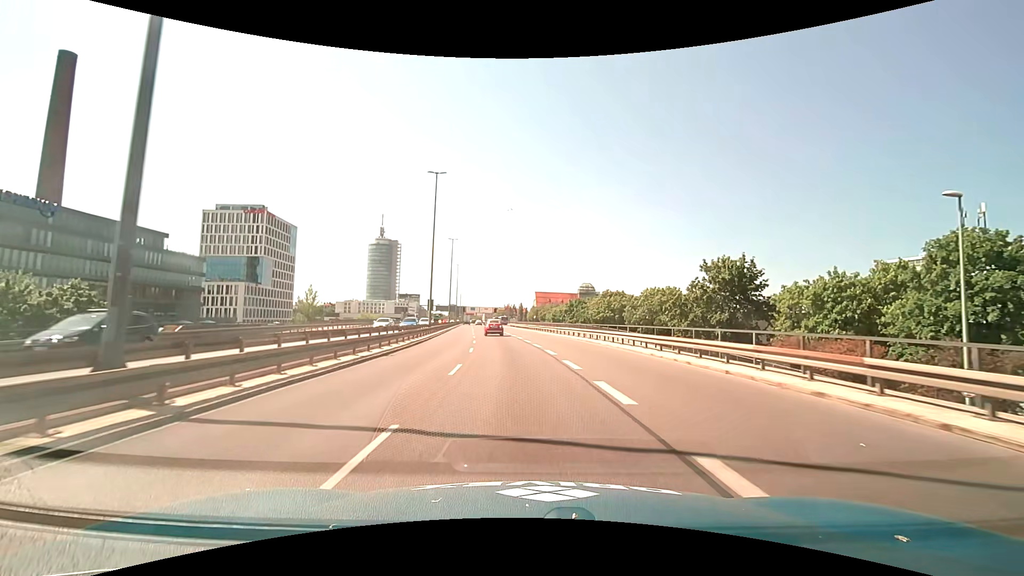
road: trunk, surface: asphalt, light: Day
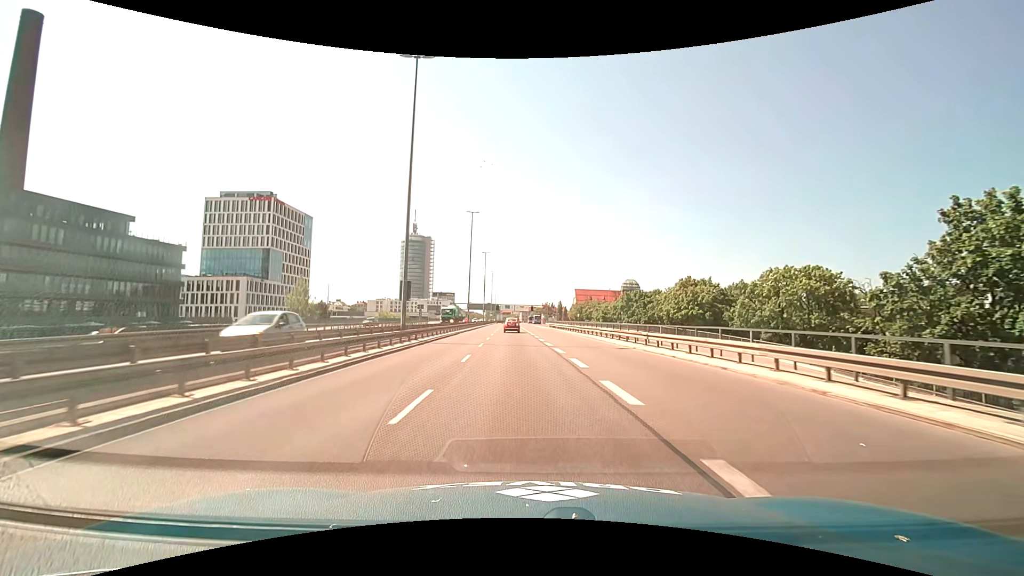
(-0.9, +24.1) m; -4°
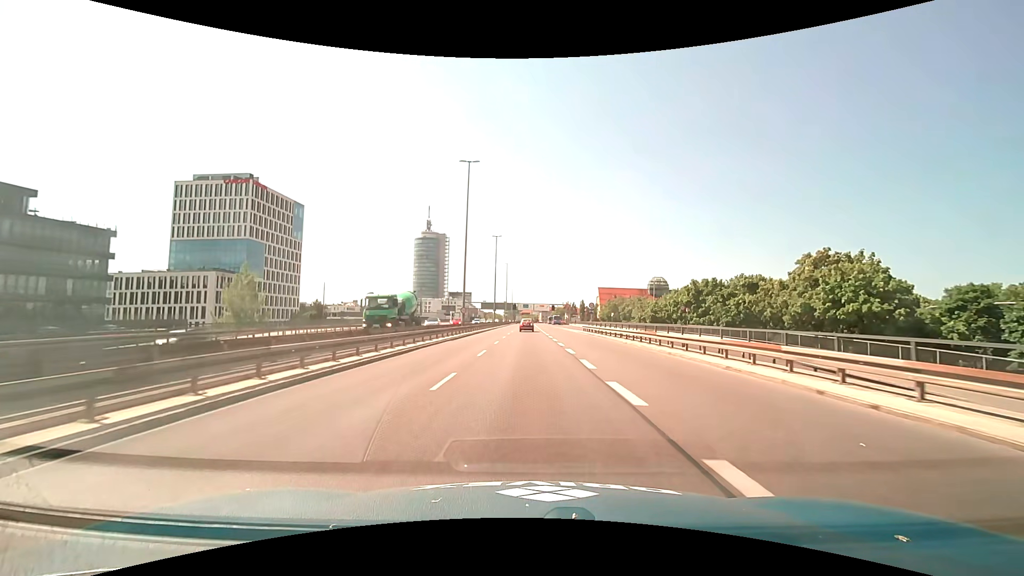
(-0.5, +24.0) m; -2°
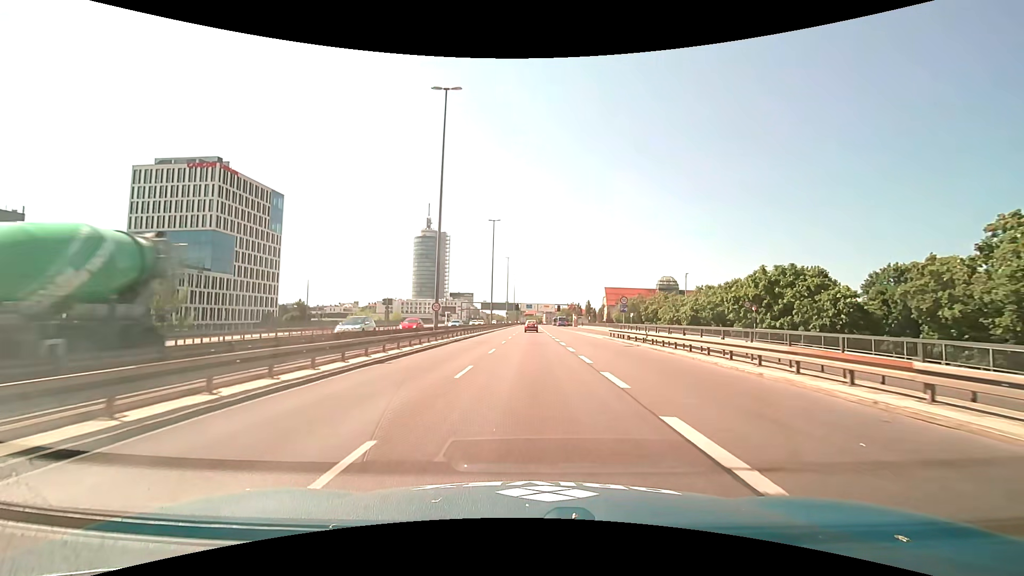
(-0.1, +16.0) m; 0°
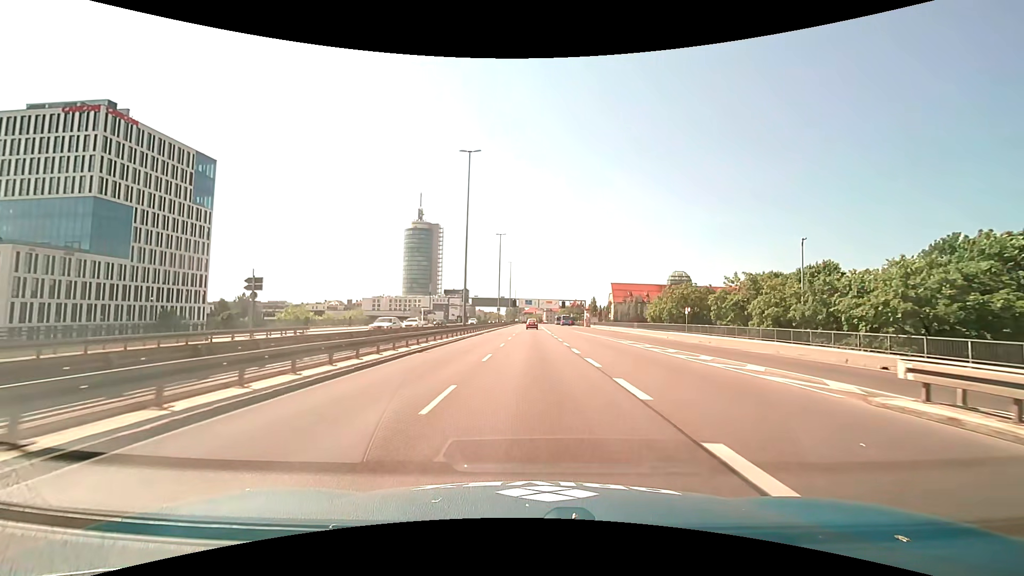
(0.0, +31.5) m; 0°
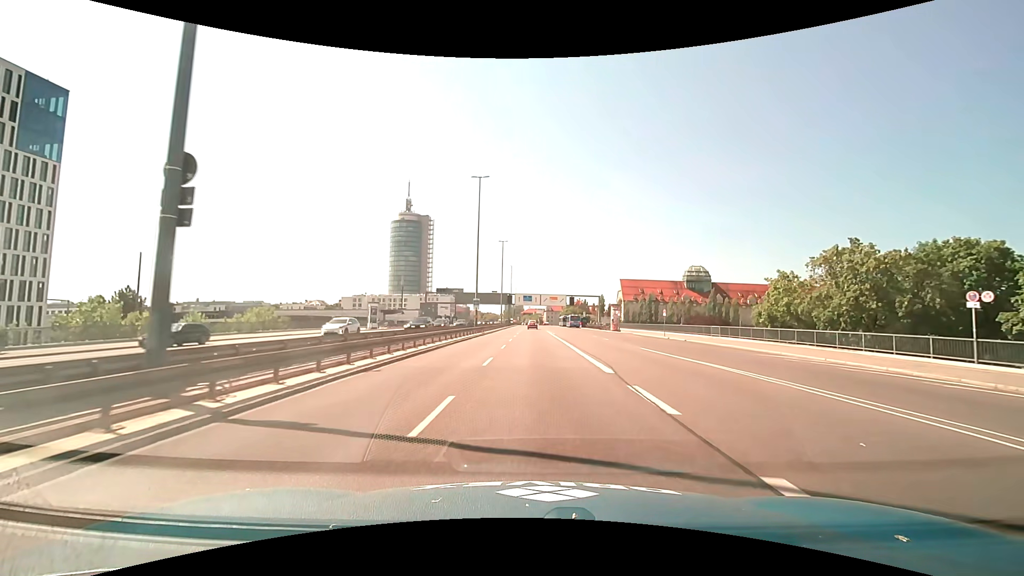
(0.0, +37.1) m; 0°
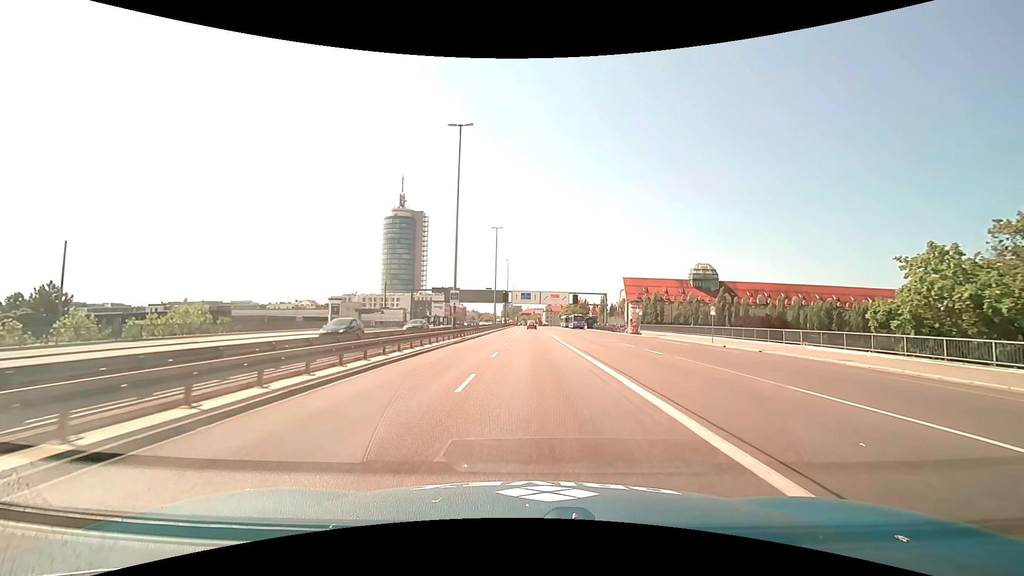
(0.0, +14.6) m; 0°
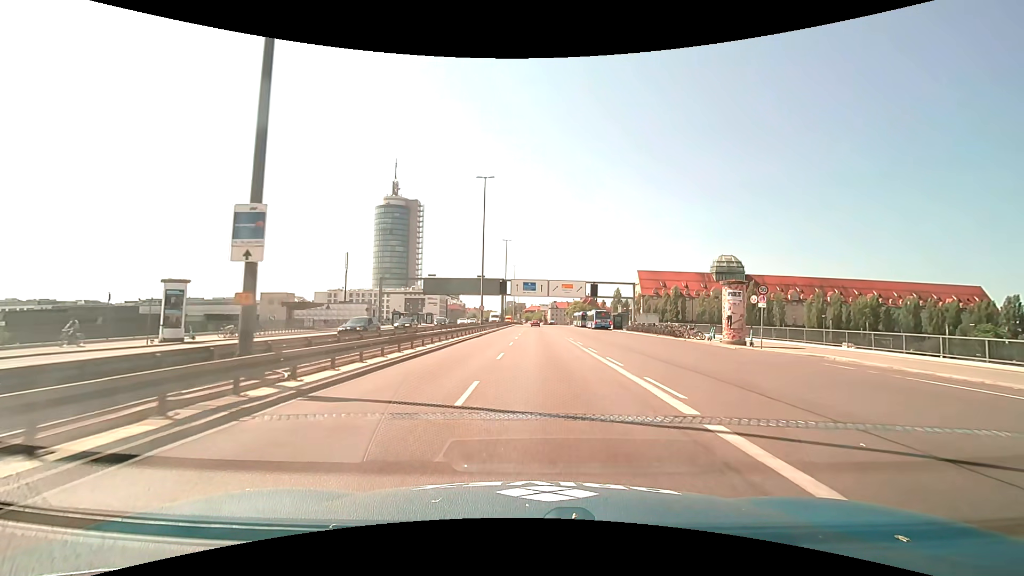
(0.0, +28.7) m; 0°
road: trunk_link
(0, +10) (0, +20) (0, +30) (0, +40) (+1, +50) (+1, +60) (+1, +70) (+1, +80) (+1, +90) (+1, +100) m
